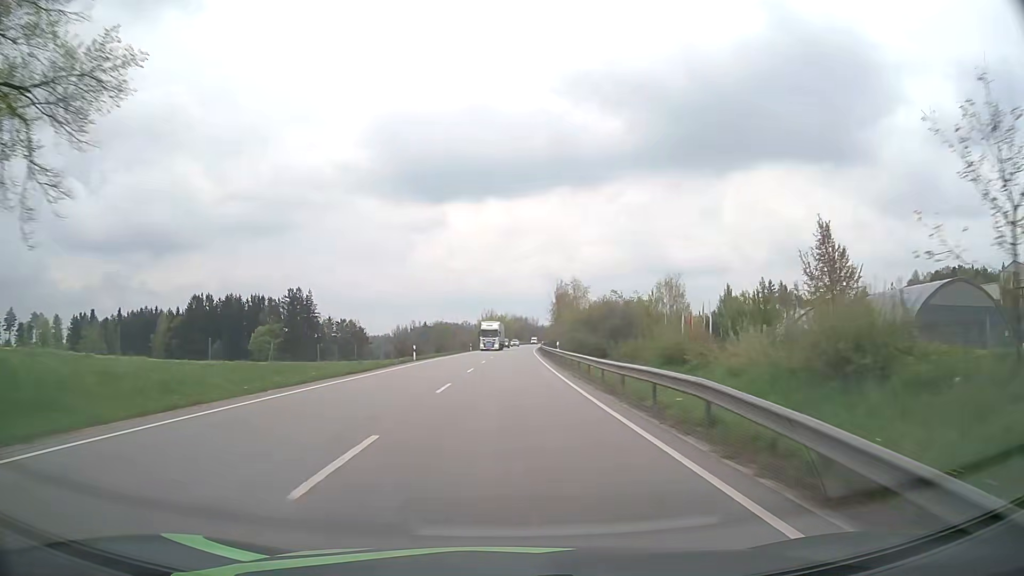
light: Day
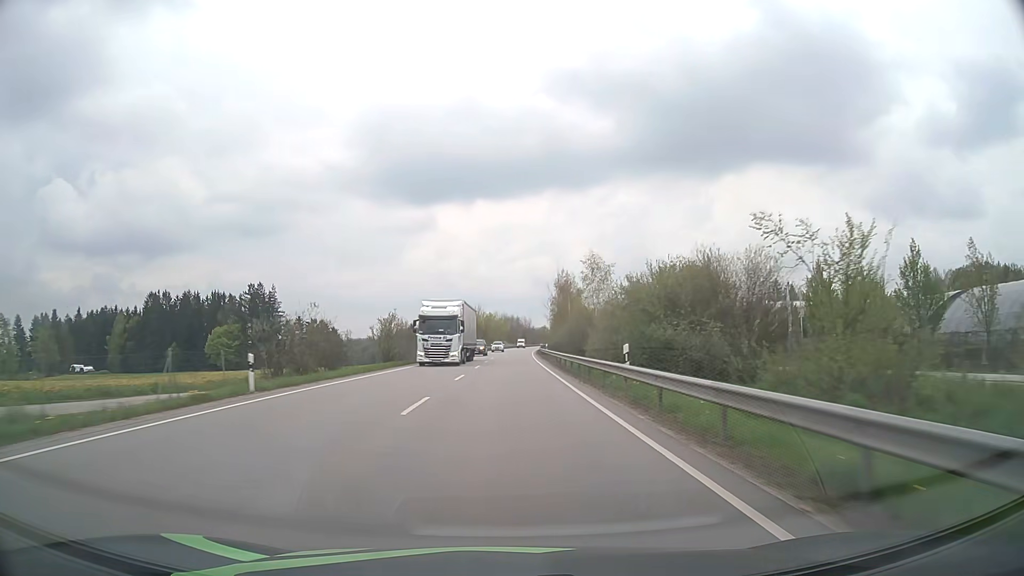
(+0.2, +29.2) m; +1°
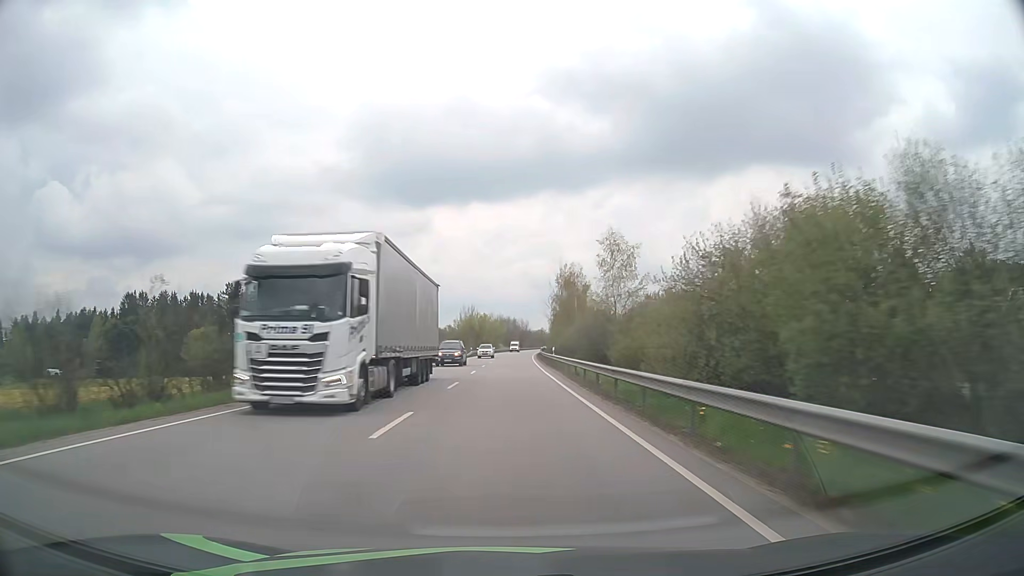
(+0.1, +14.7) m; 0°
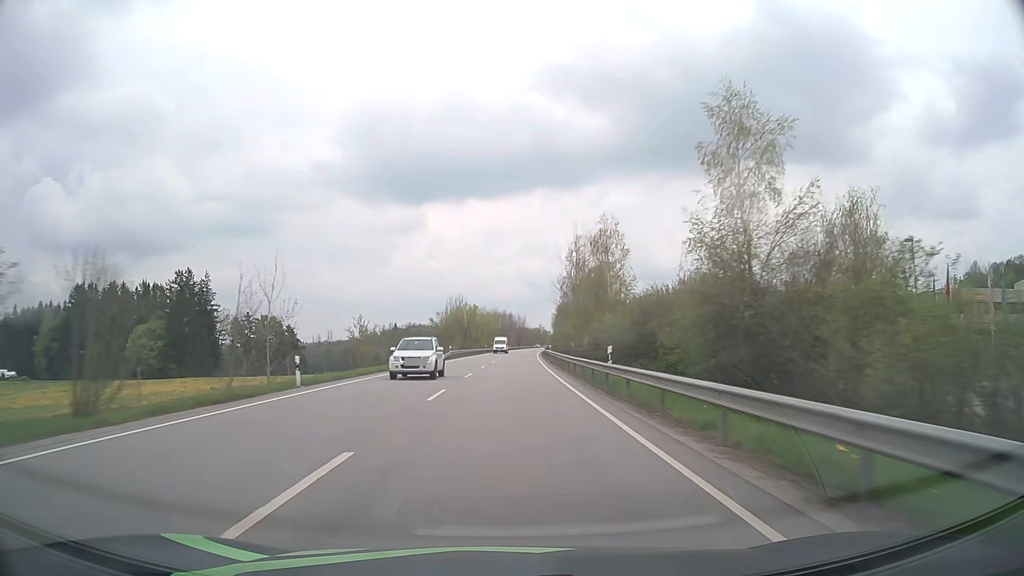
(+0.1, +29.6) m; 0°
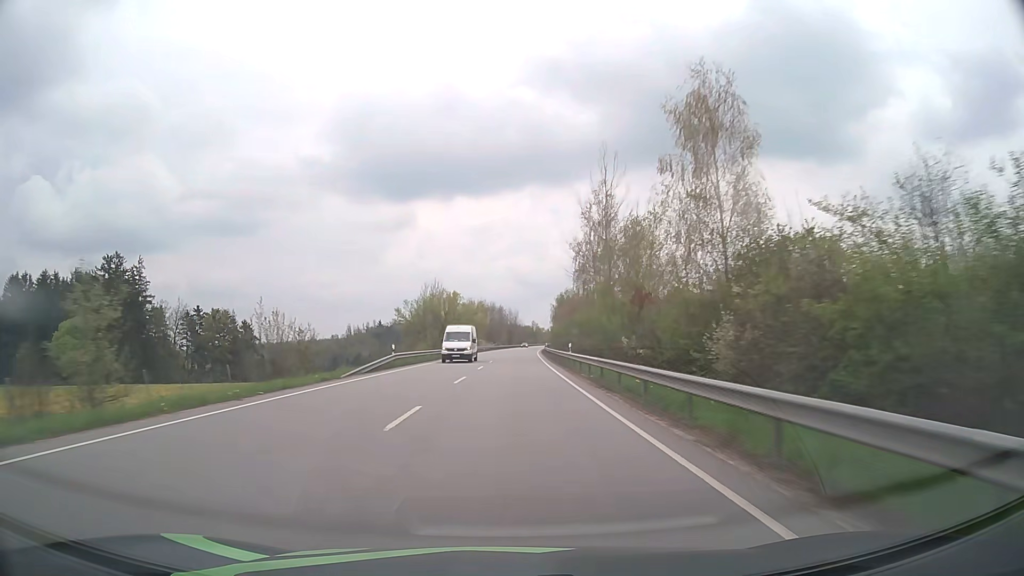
(+0.2, +30.1) m; +1°
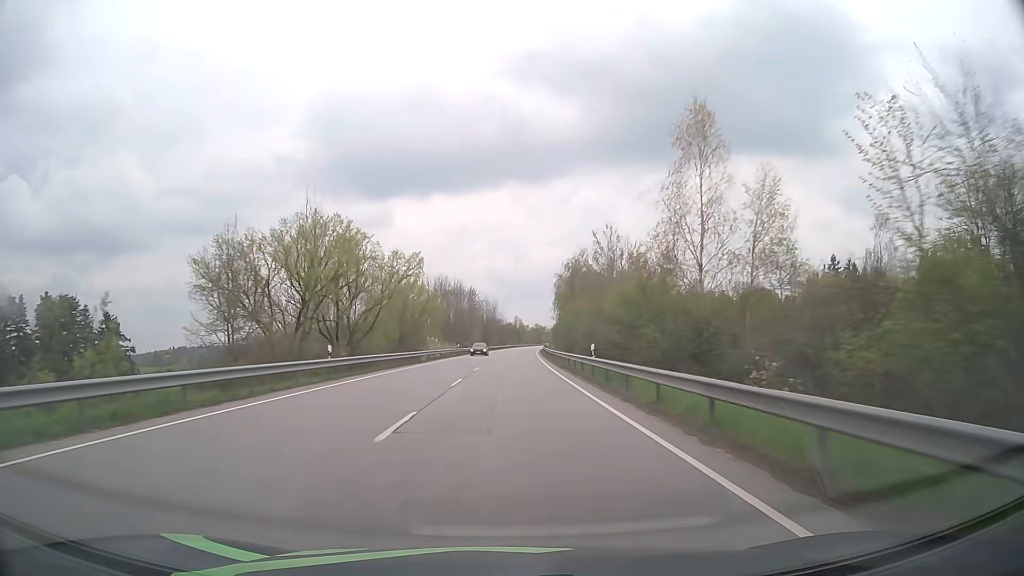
(+0.9, +61.4) m; +2°
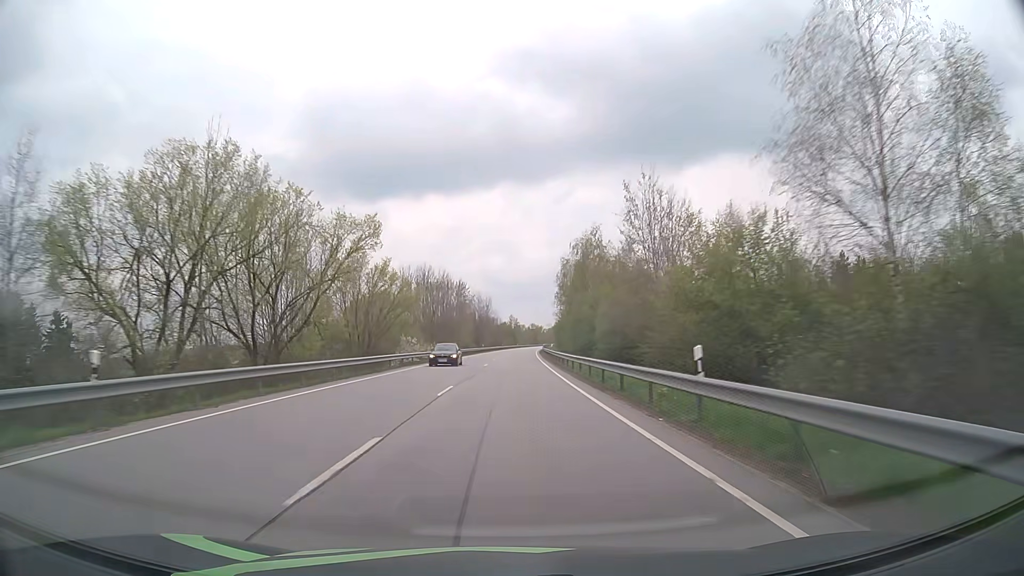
(+0.1, +15.5) m; 0°
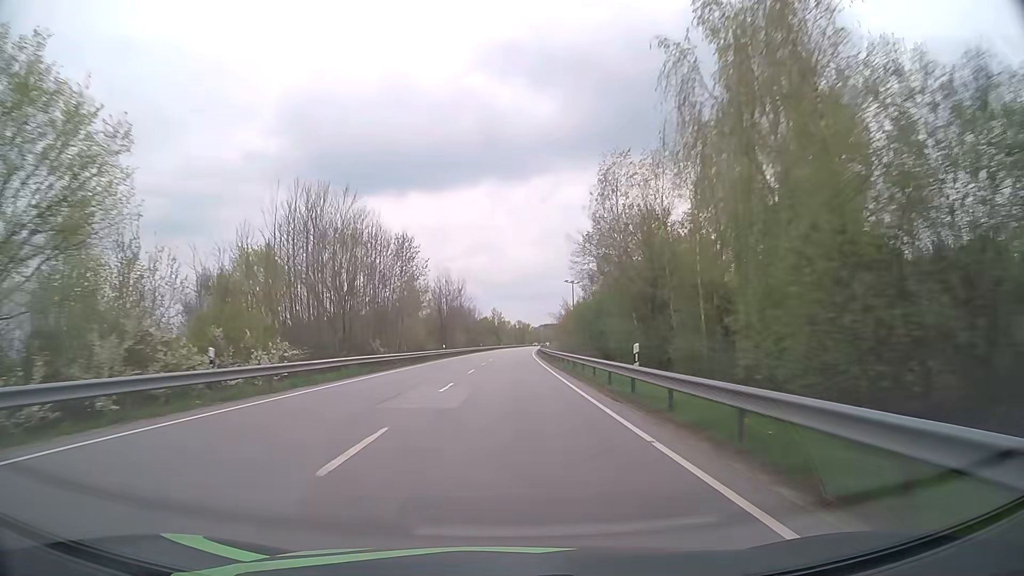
(+0.5, +46.8) m; +1°
(0, +10) (0, +20) (0, +30) (0, +40) (0, +50) (+1, +60) (+1, +70) (+1, +80) (+1, +90) (+2, +100) m
